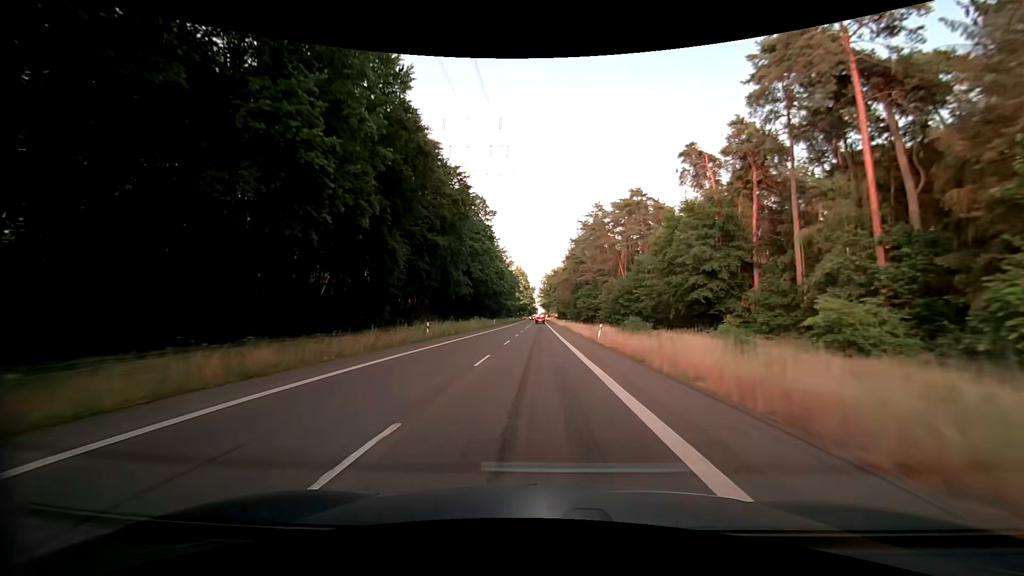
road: secondary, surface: asphalt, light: Day
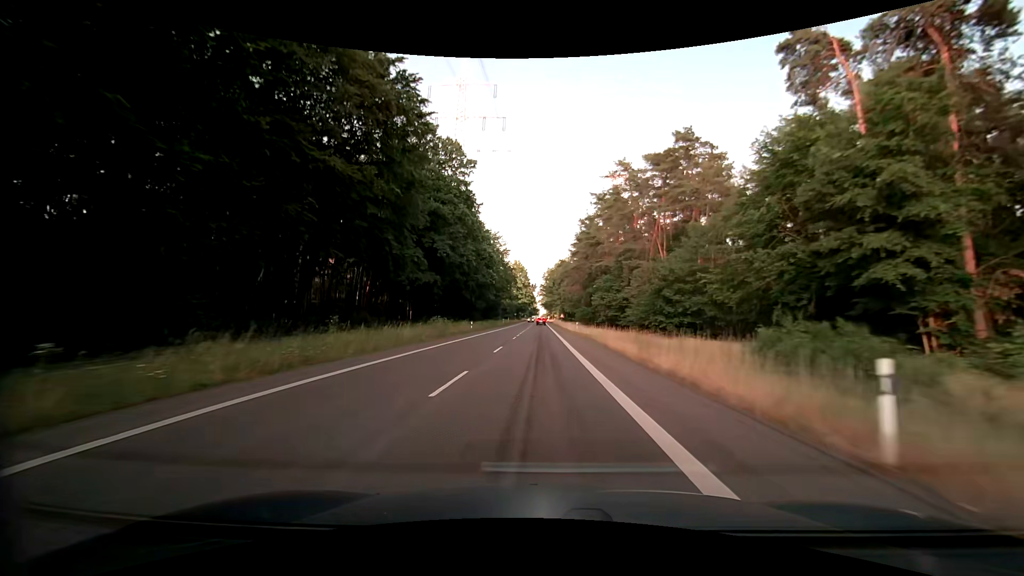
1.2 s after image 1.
(-0.1, +28.8) m; 0°
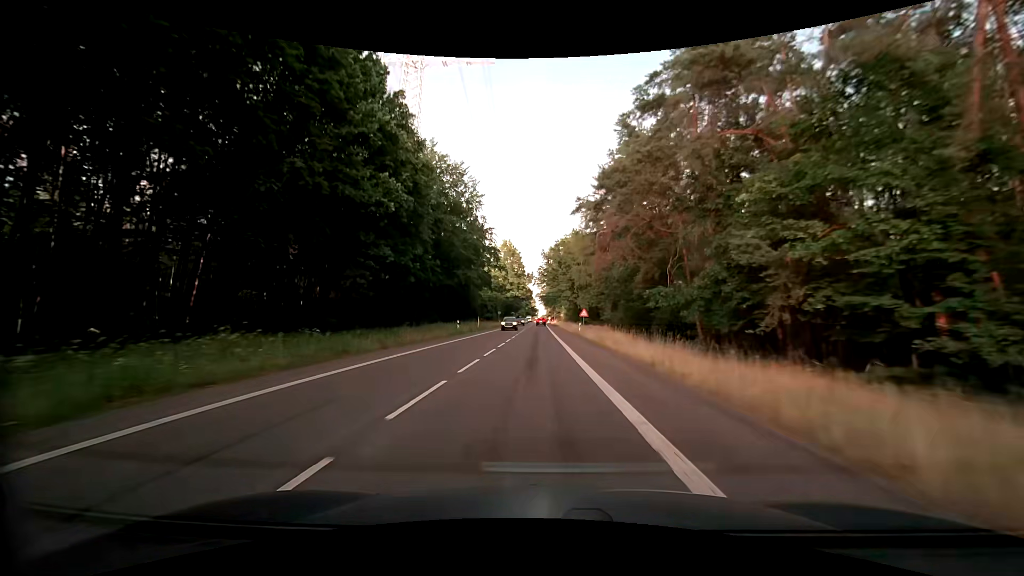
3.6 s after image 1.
(0.0, +56.4) m; 0°
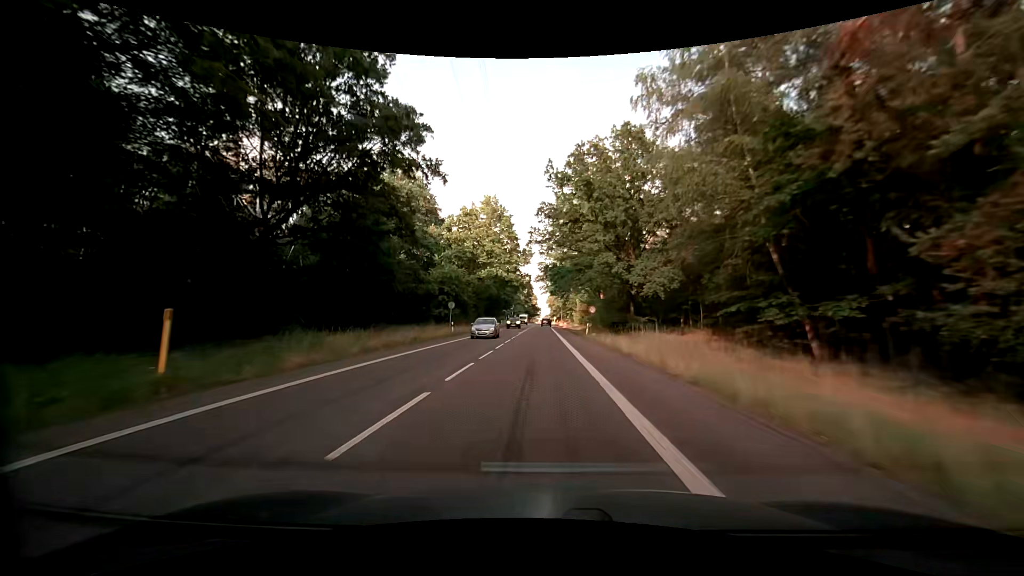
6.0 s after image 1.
(-0.2, +54.6) m; 0°
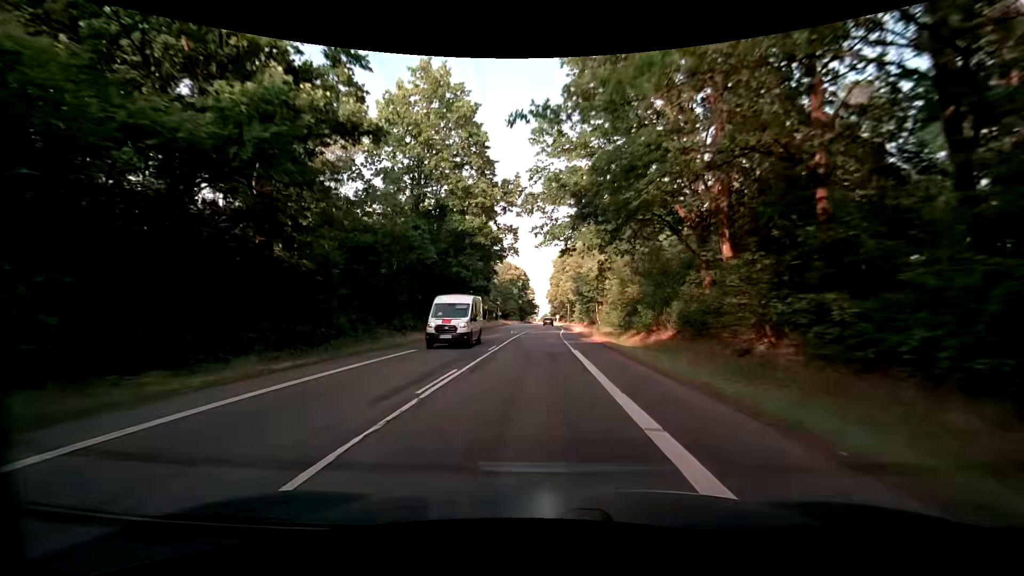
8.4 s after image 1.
(+0.2, +50.0) m; 0°
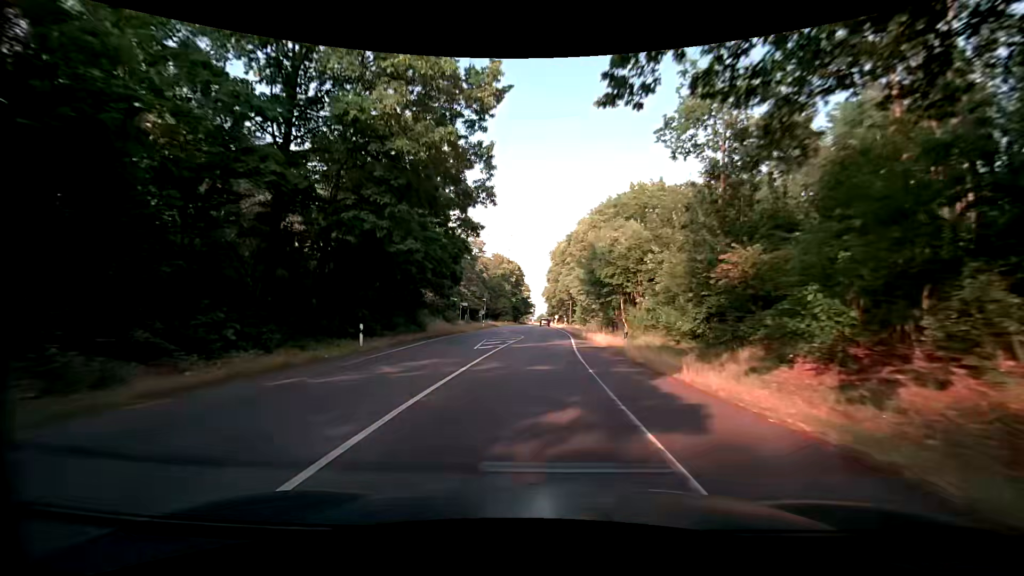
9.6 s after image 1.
(0.0, +22.8) m; 0°
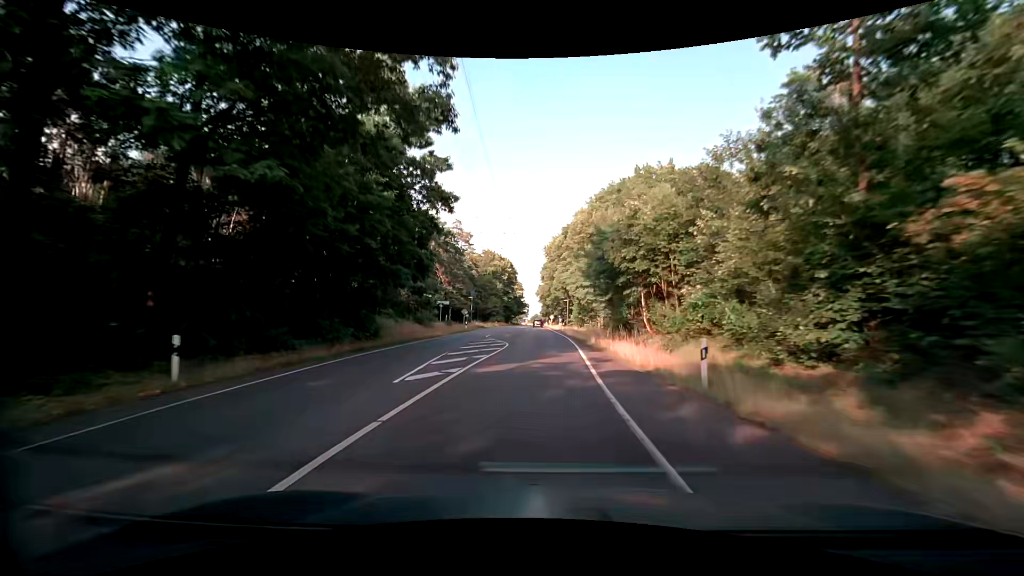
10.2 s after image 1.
(0.0, +11.1) m; 0°
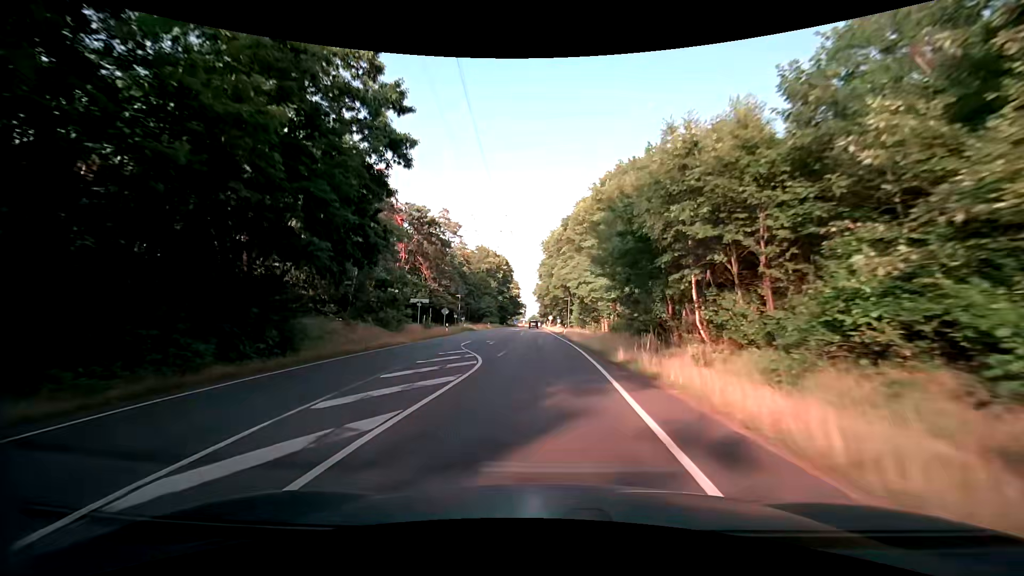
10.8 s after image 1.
(+0.2, +11.0) m; 0°
(0, +10) (0, +20) (0, +30) (0, +40) (0, +50) (0, +60) (0, +70) (0, +80) (0, +90) (0, +100) m
